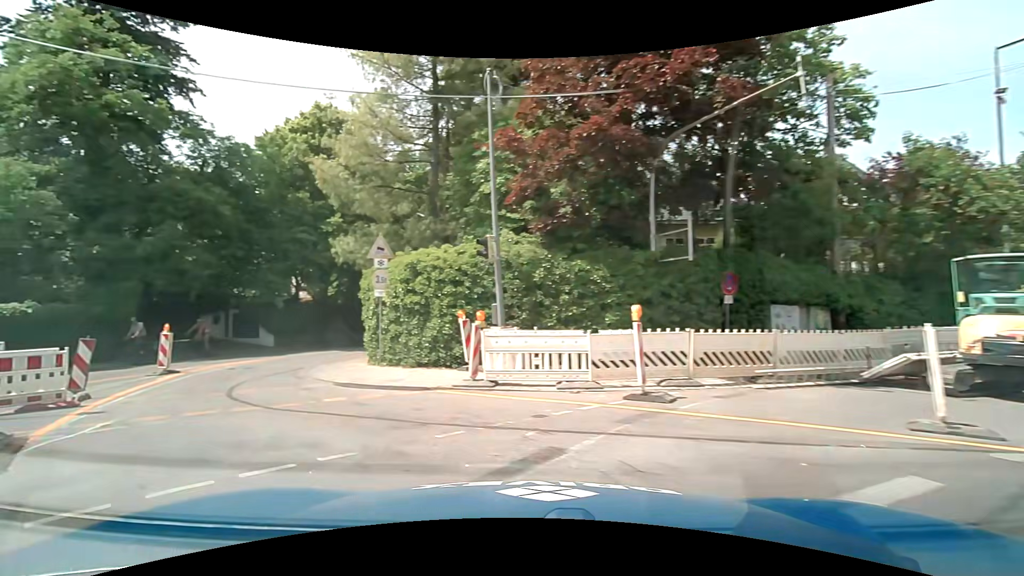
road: residential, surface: asphalt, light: Day
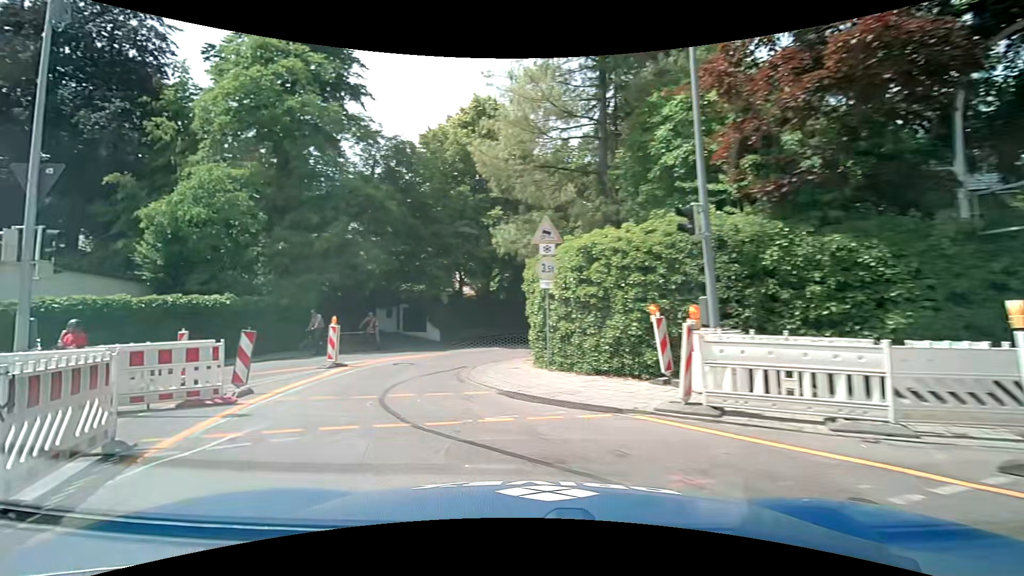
(-0.6, +2.8) m; -19°
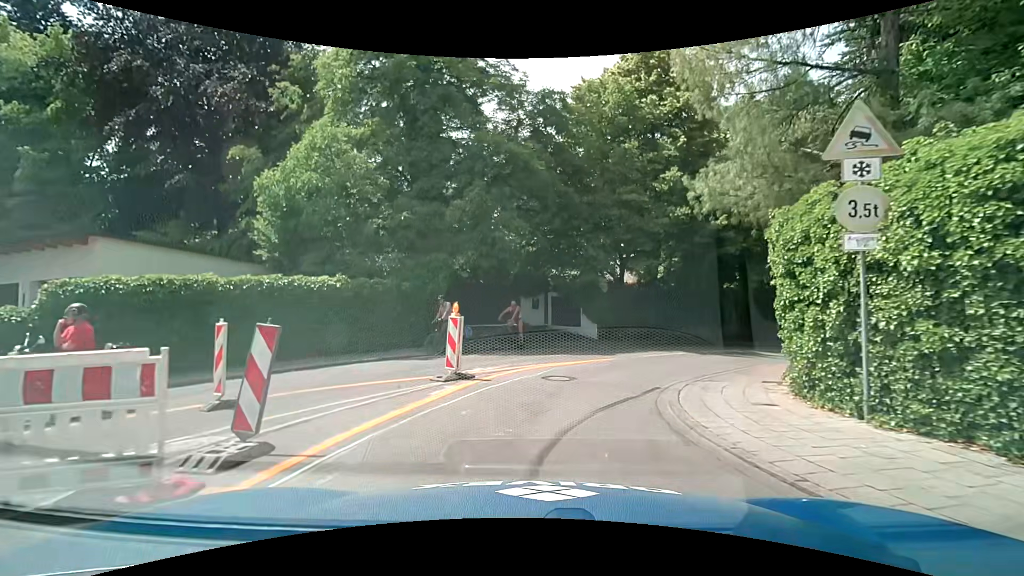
(-1.2, +6.1) m; -16°
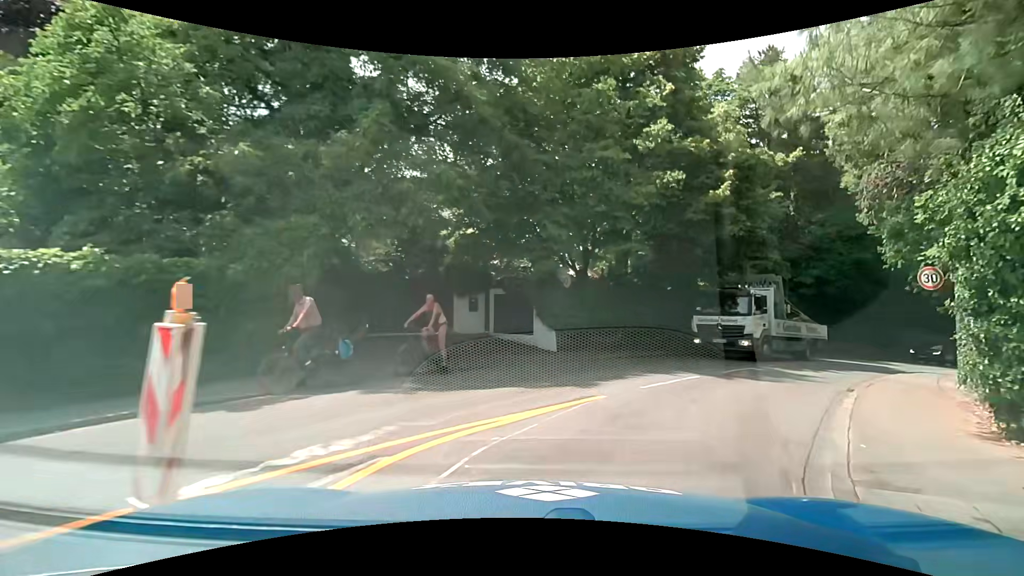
(+0.1, +7.0) m; +6°
